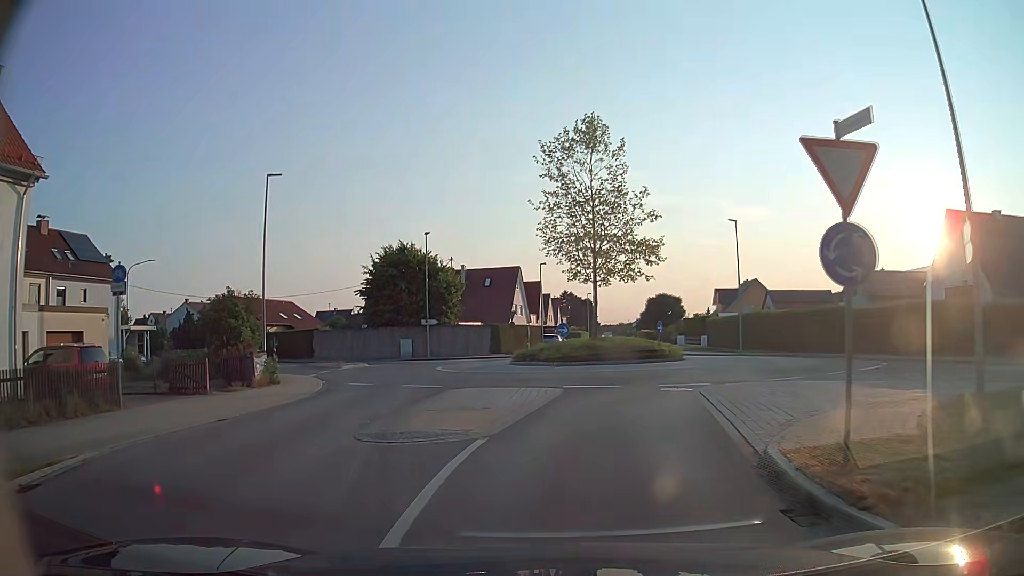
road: tertiary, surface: asphalt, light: Day
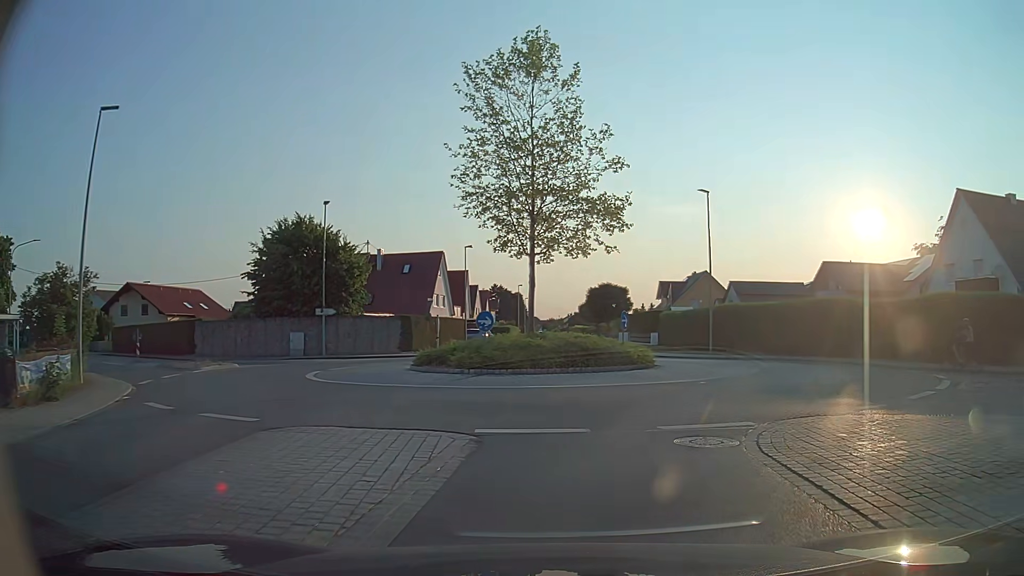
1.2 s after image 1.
(+0.2, +8.8) m; +4°
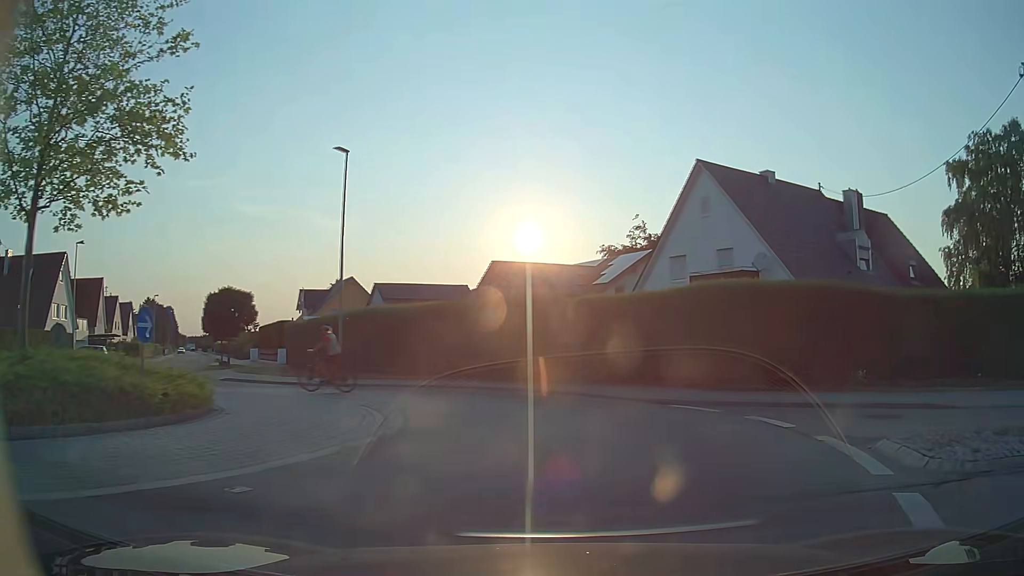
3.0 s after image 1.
(+2.6, +10.1) m; +31°
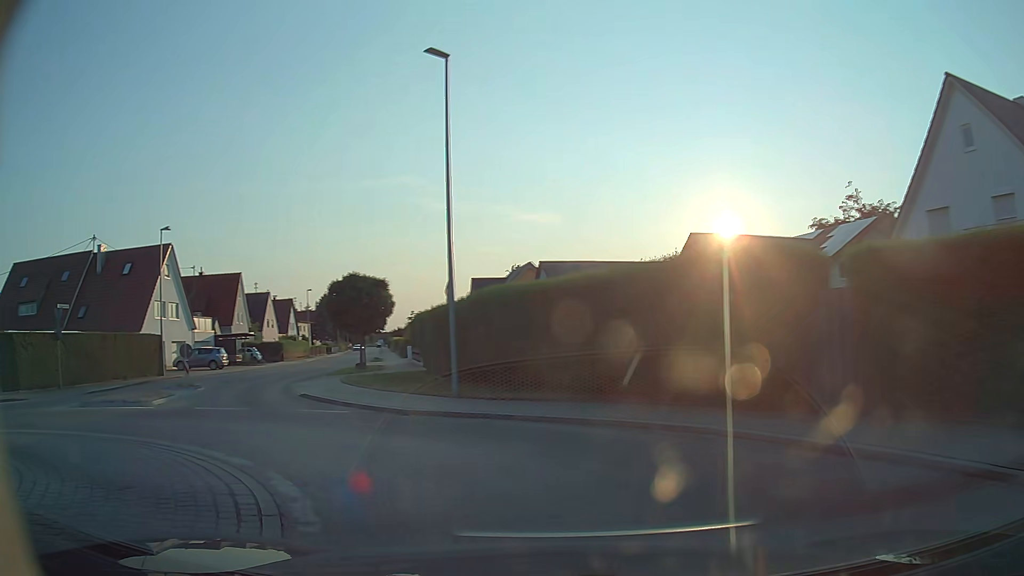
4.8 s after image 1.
(-0.4, +9.8) m; -17°
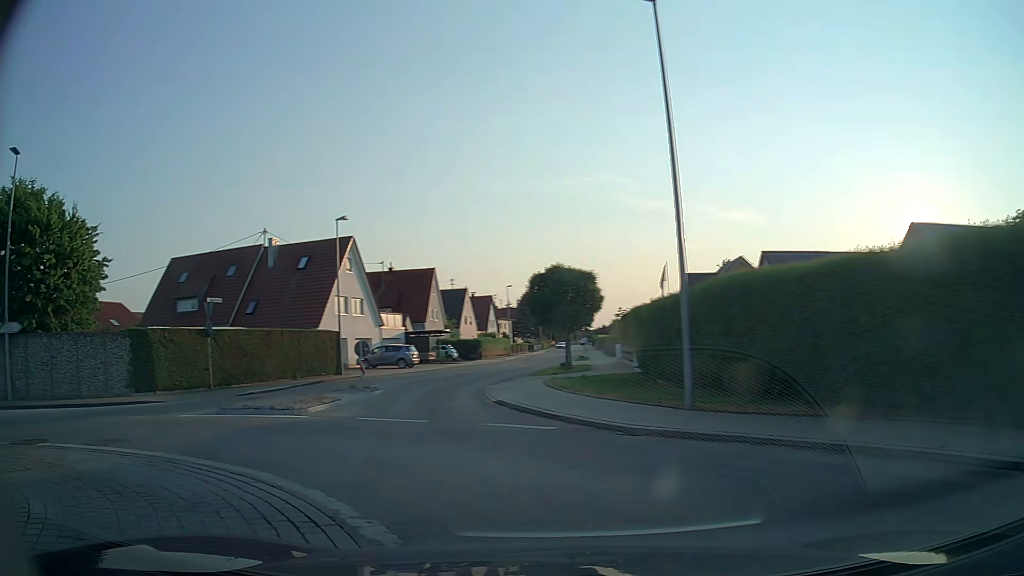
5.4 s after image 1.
(-0.4, +3.2) m; -15°
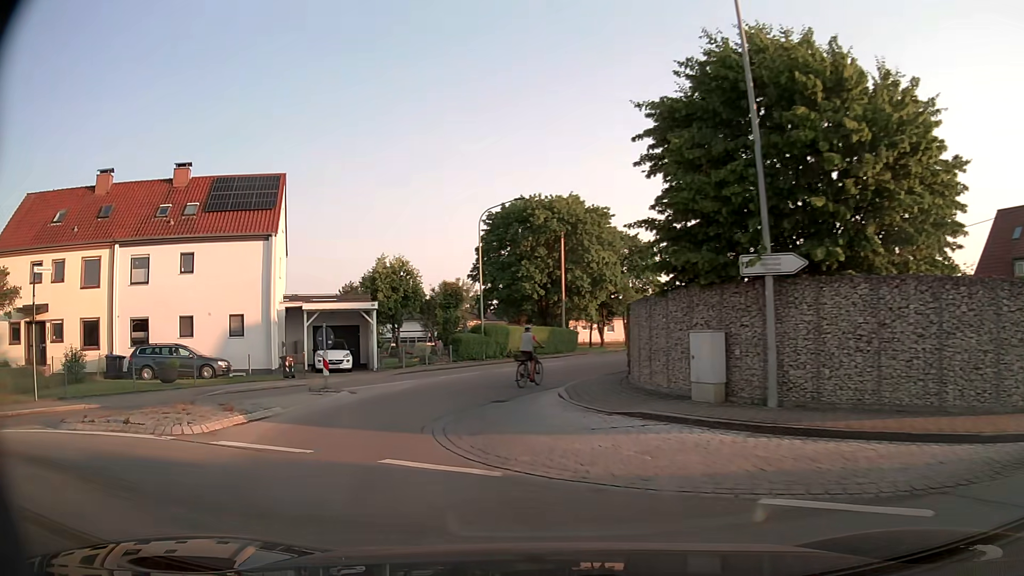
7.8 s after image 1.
(-8.1, +9.6) m; -70°
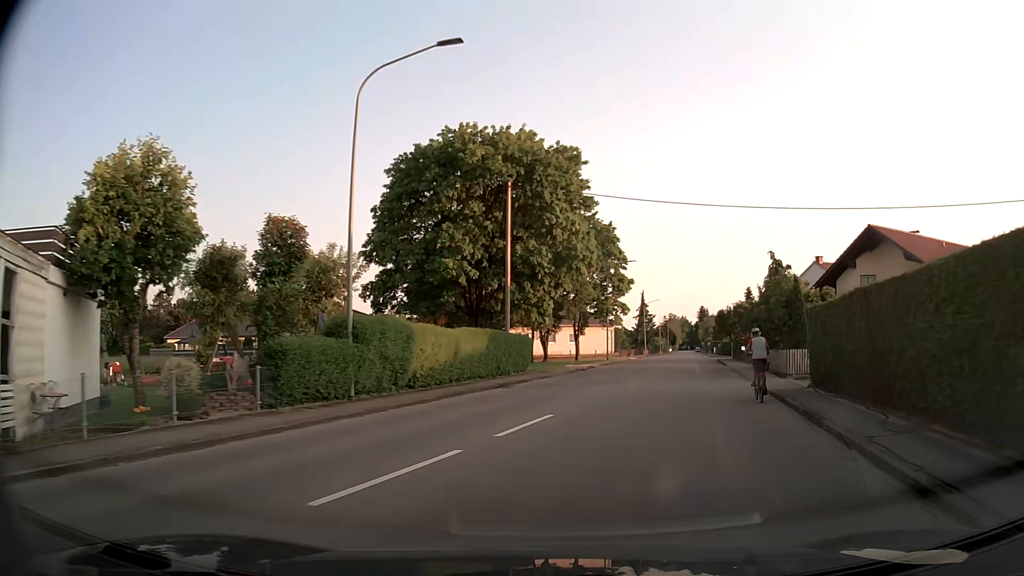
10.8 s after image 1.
(-1.5, +23.1) m; +6°
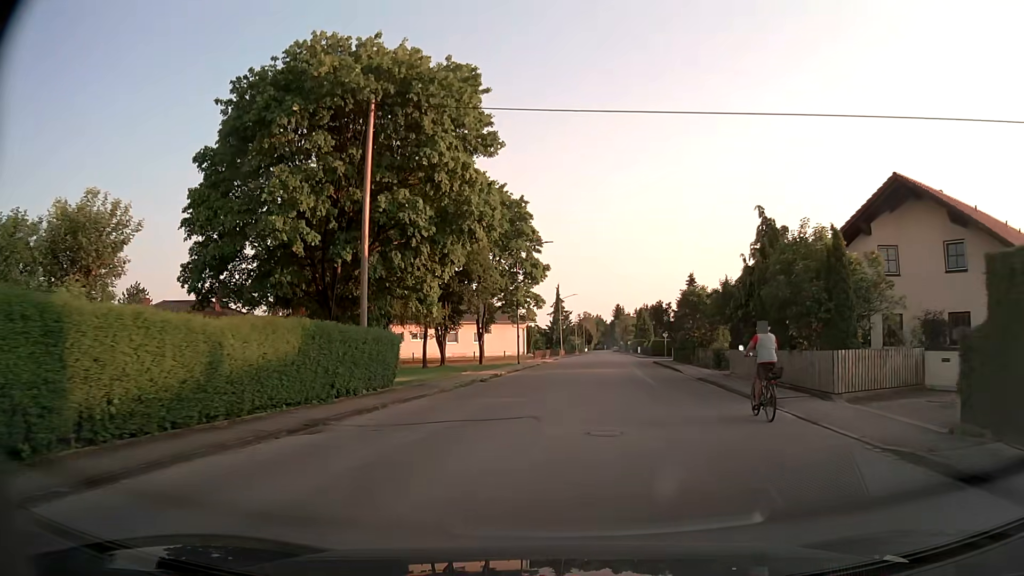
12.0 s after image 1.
(+0.9, +12.6) m; +7°
(0, +10) (+1, +20) (+1, +30) (+2, +40) (+3, +50) (+4, +60) (+5, +70) (+6, +80) (+7, +90) (+8, +100) m
